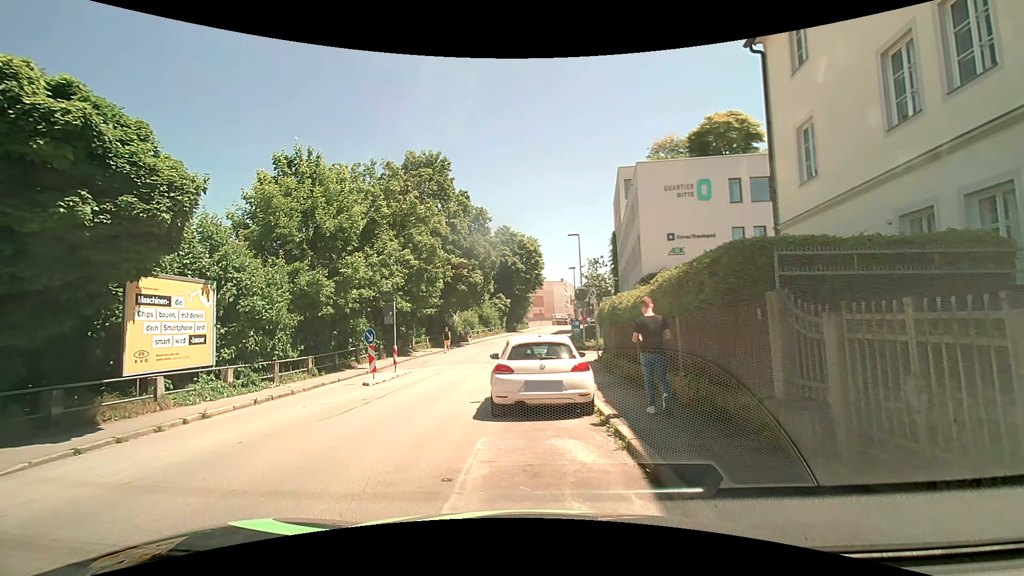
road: residential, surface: asphalt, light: Day
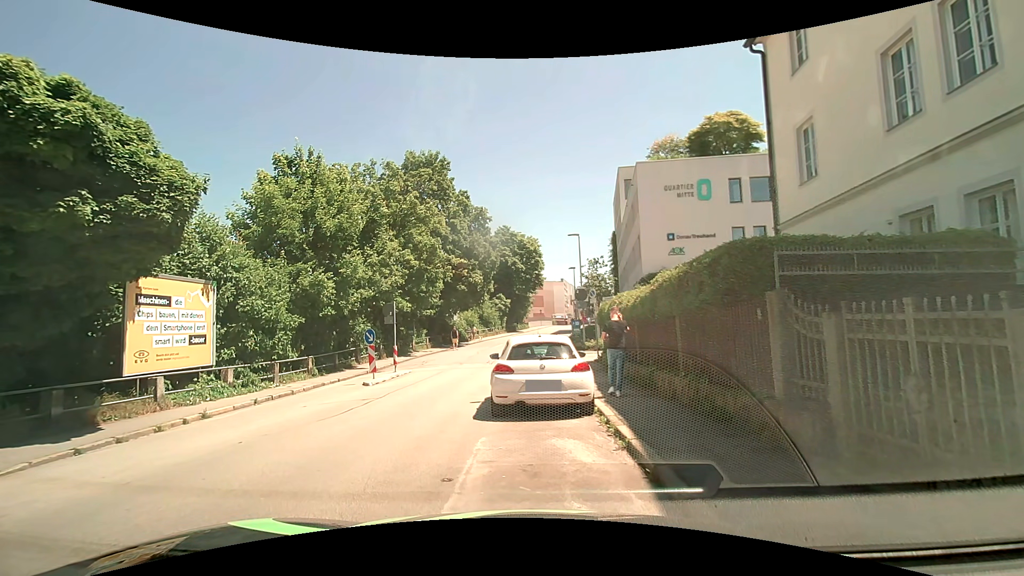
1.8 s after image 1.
(0.0, 0.0) m; 0°
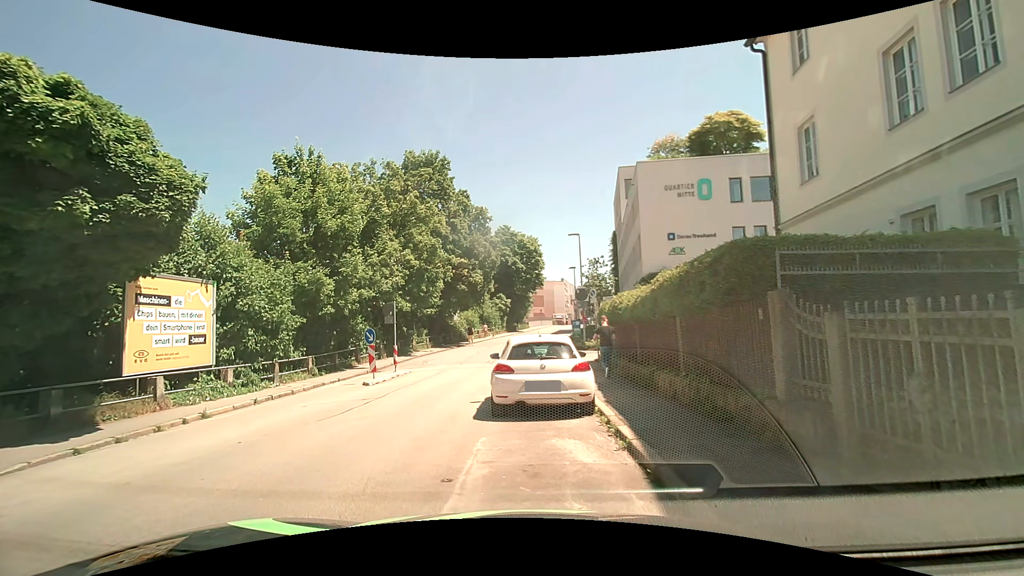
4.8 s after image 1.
(0.0, +0.1) m; 0°
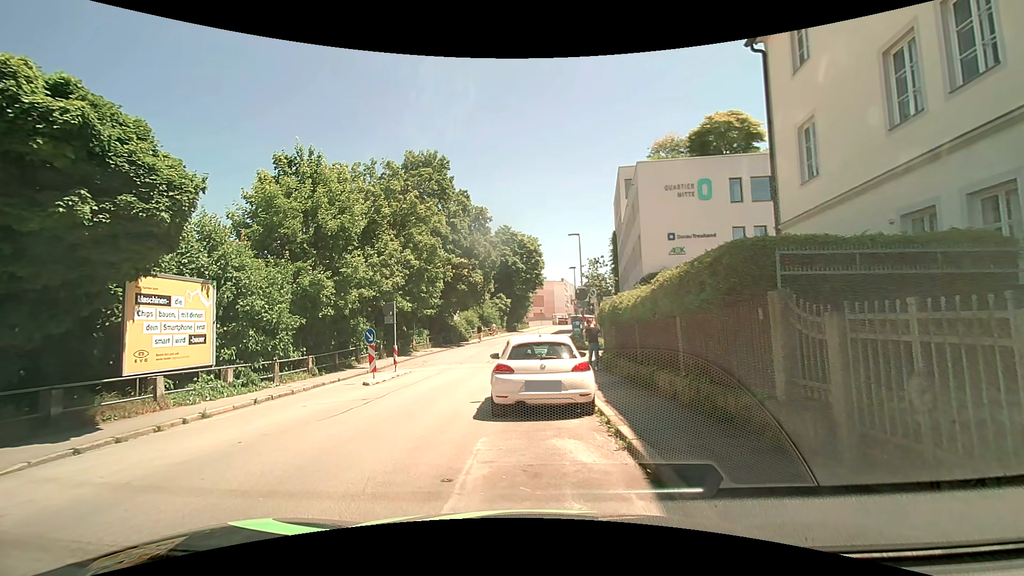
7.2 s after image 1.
(0.0, 0.0) m; 0°
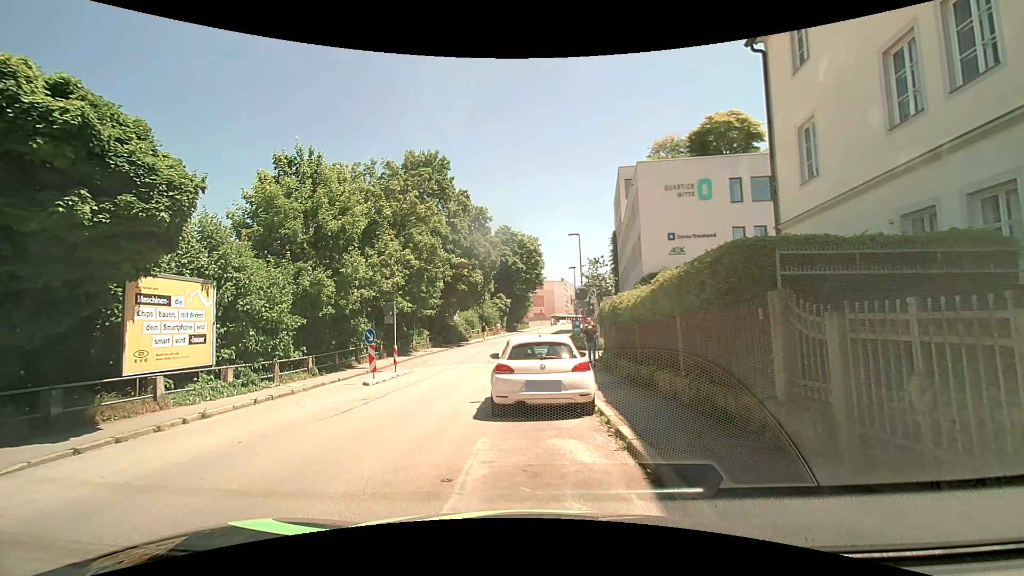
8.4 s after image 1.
(0.0, 0.0) m; 0°
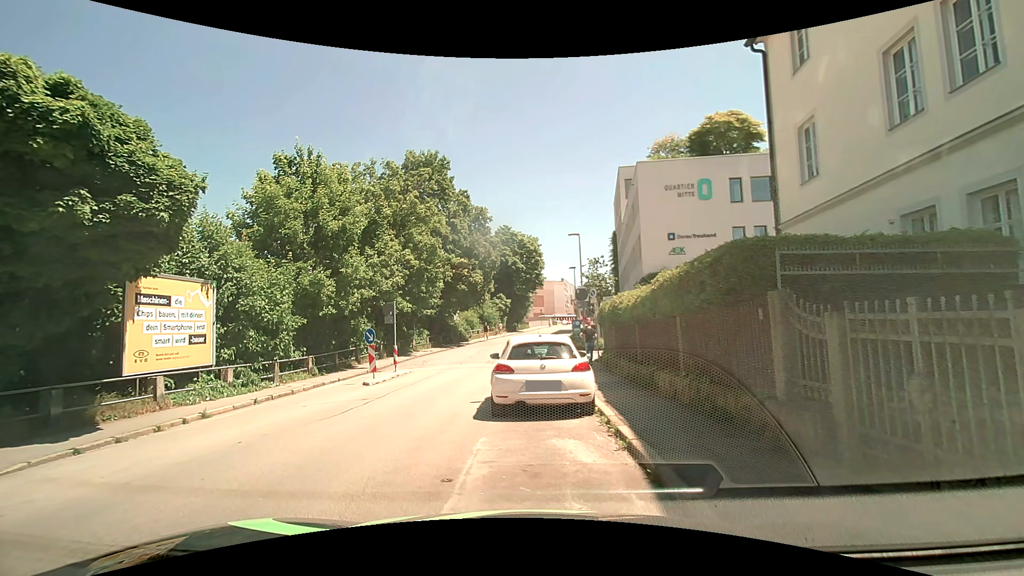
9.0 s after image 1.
(0.0, 0.0) m; 0°
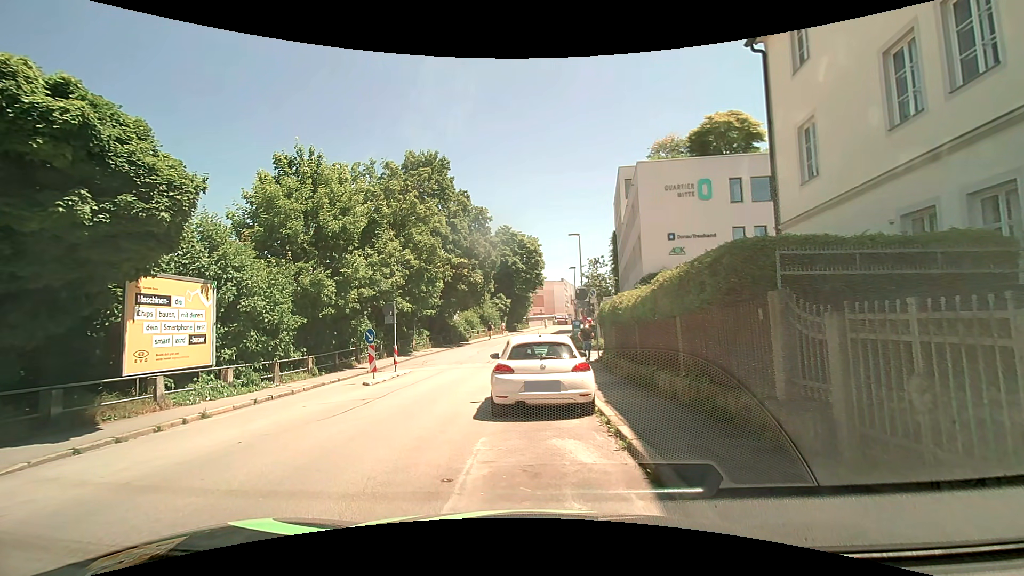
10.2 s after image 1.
(0.0, 0.0) m; 0°
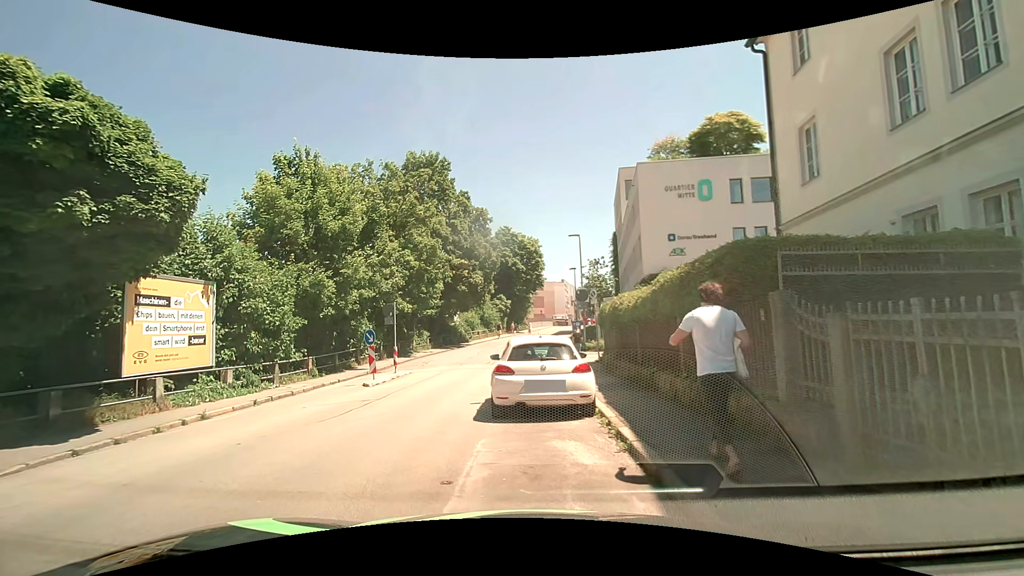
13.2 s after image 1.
(0.0, 0.0) m; 0°
